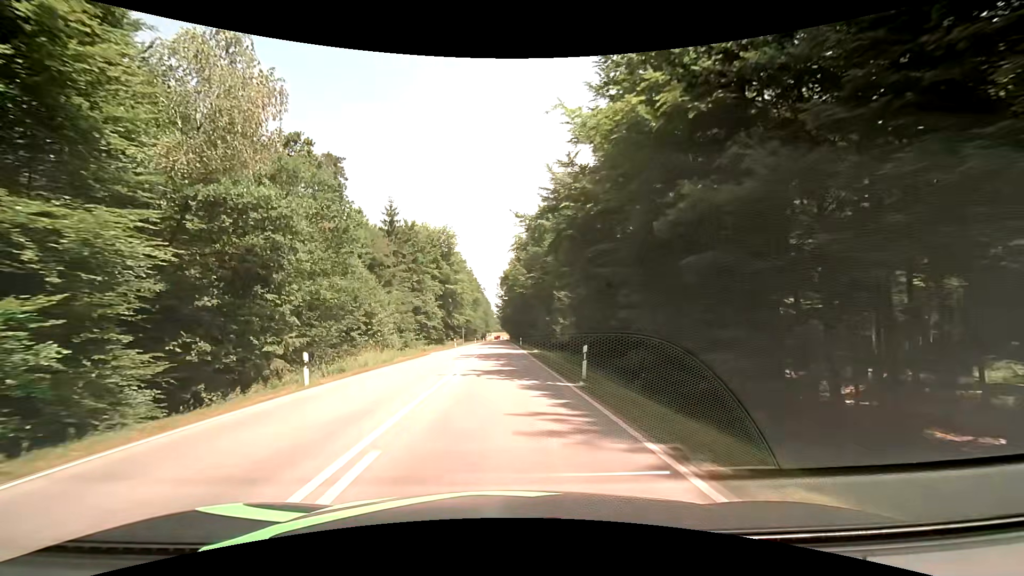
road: secondary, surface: asphalt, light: Day
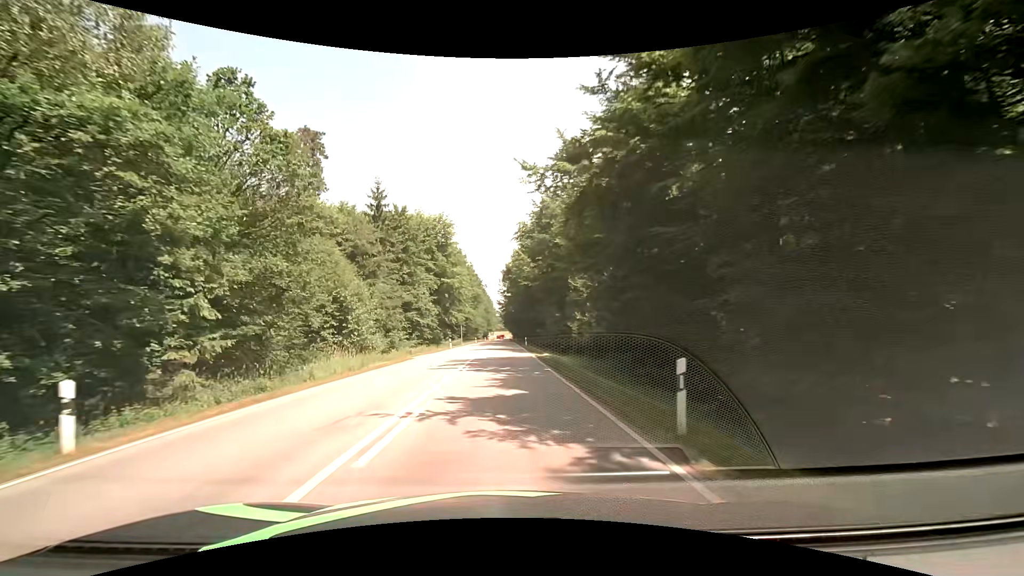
(+0.1, +8.7) m; 0°
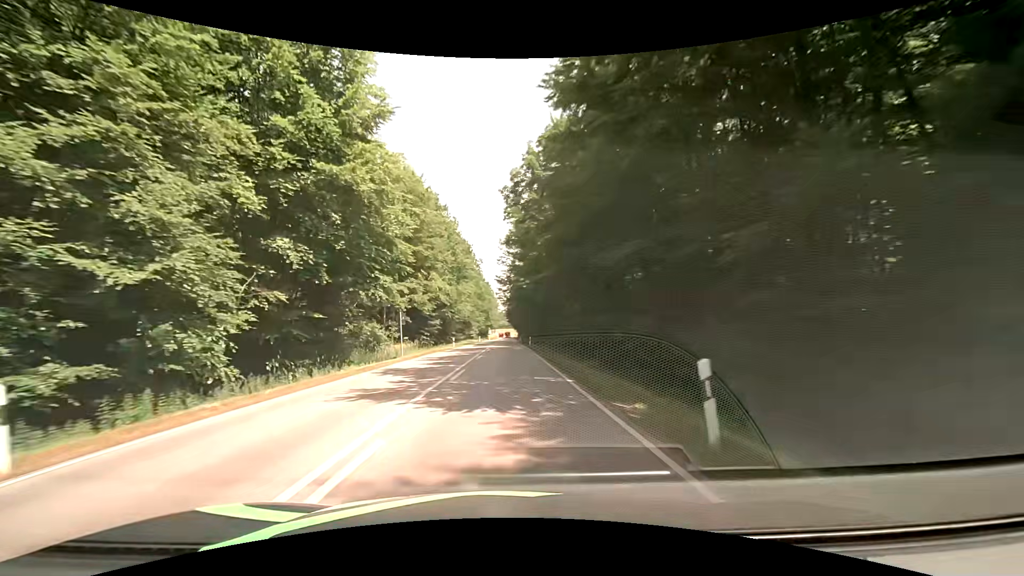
(-0.2, +51.5) m; -1°
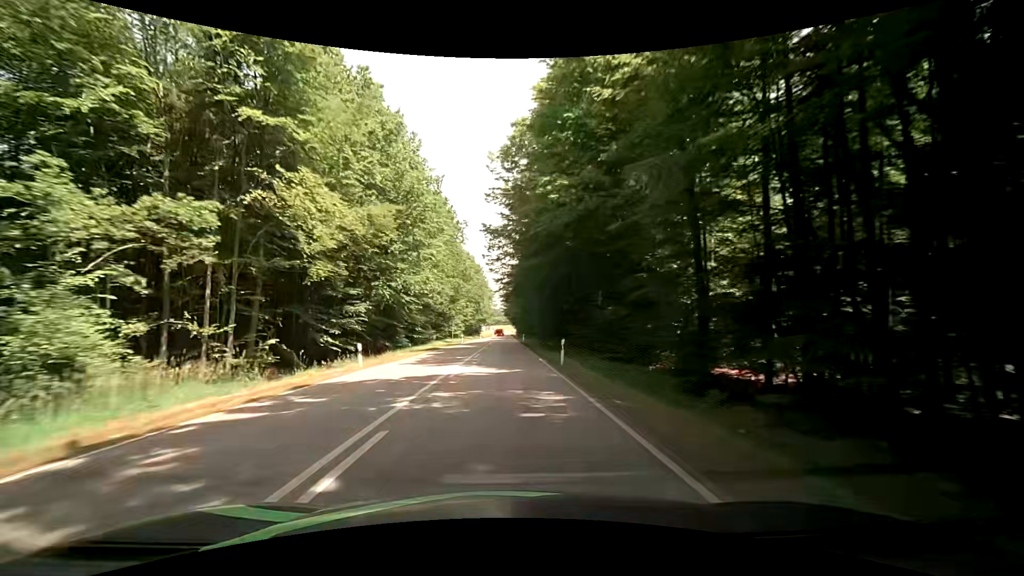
(+0.3, +35.6) m; 0°
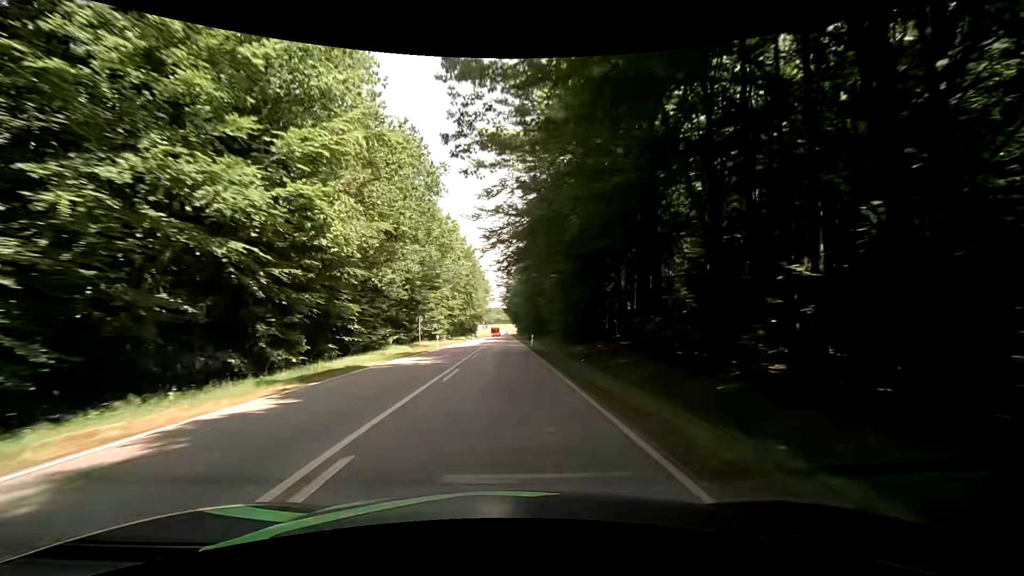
(+0.1, +25.4) m; 0°
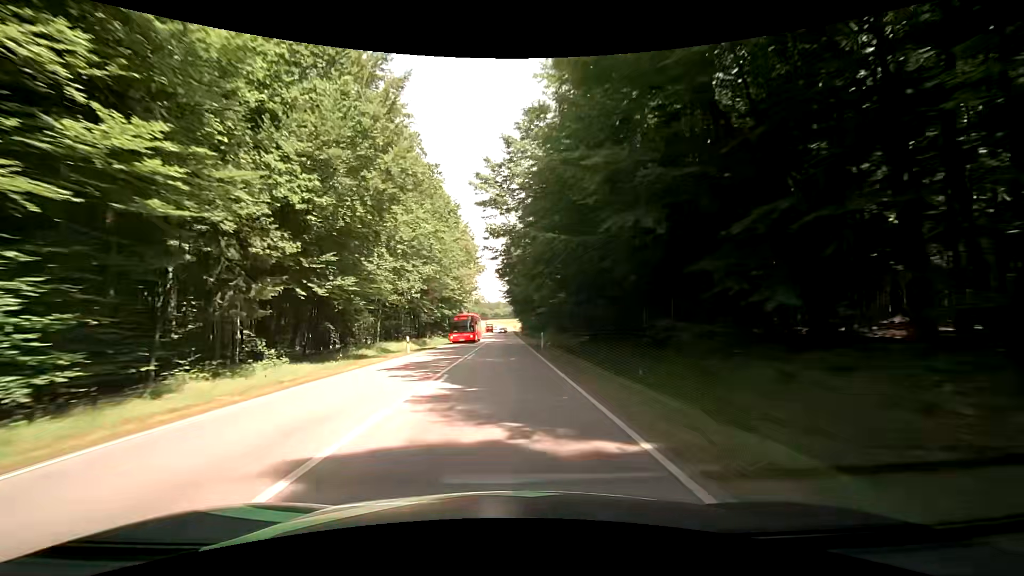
(+0.2, +62.7) m; +1°
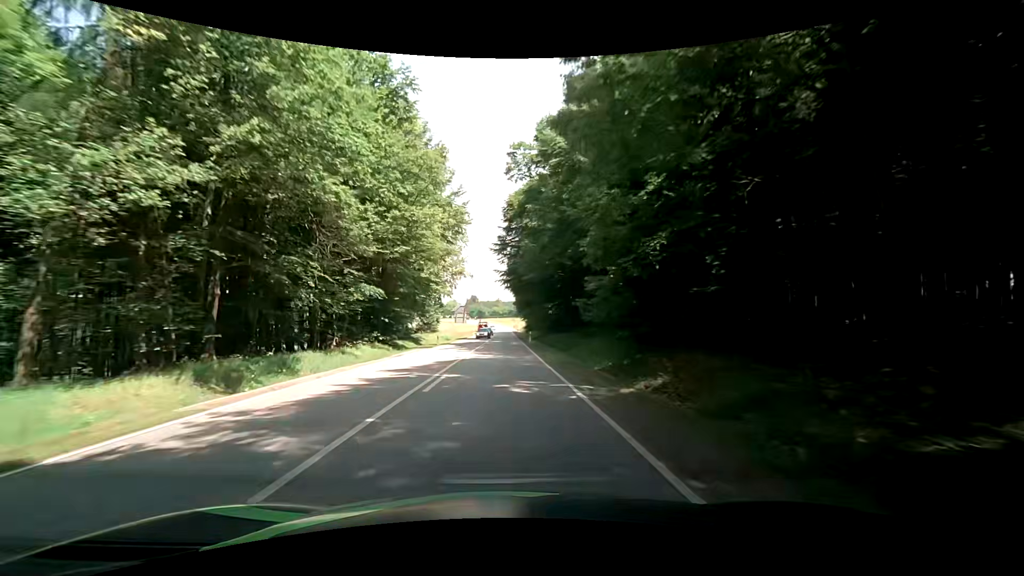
(-0.3, +35.4) m; 0°
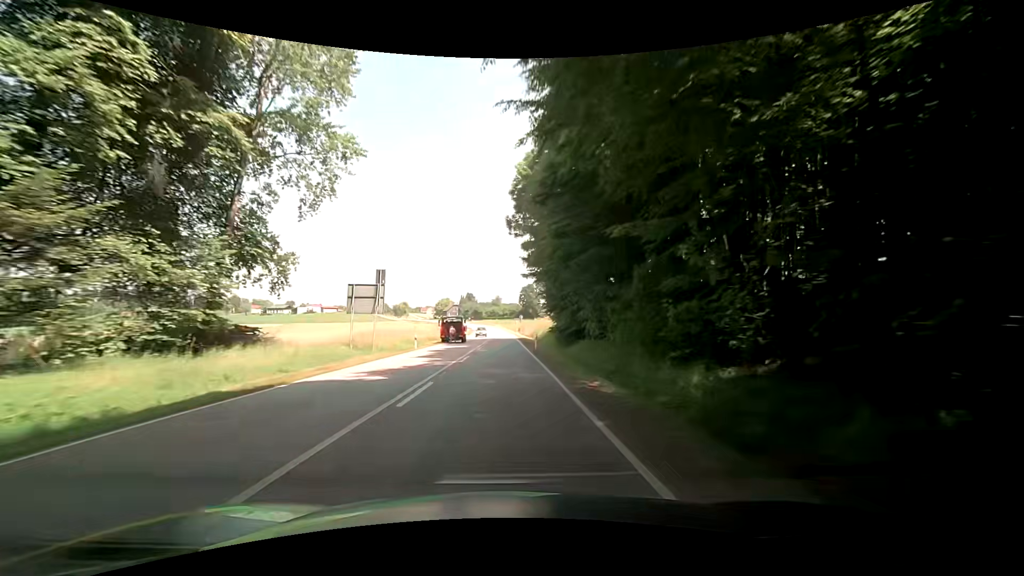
(0.0, +61.9) m; 0°
(0, +10) (0, +20) (0, +30) (0, +40) (0, +50) (0, +60) (0, +70) (0, +80) (-1, +90) (-1, +100) m
